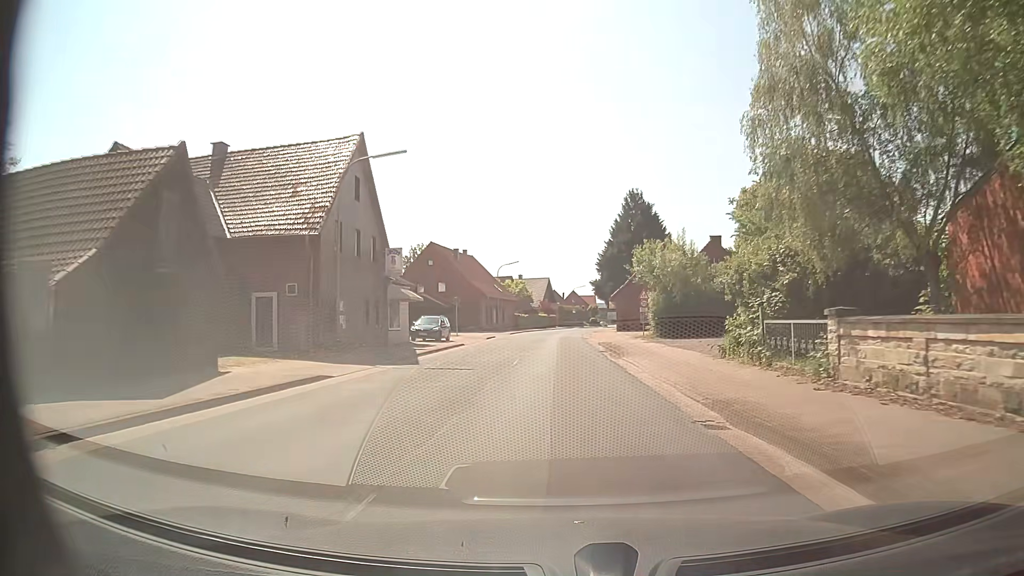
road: secondary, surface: asphalt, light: Day
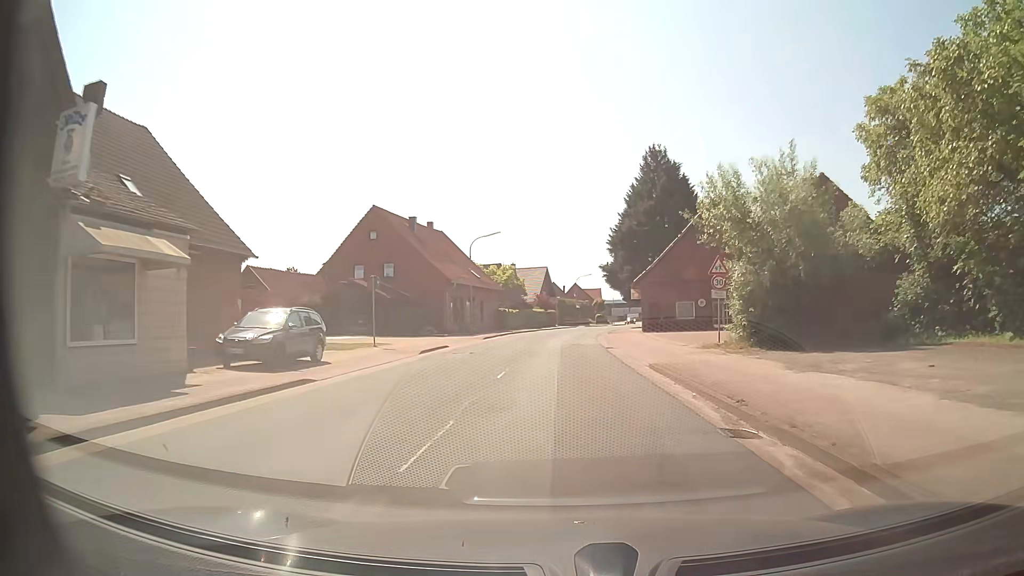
(+0.1, +23.5) m; 0°
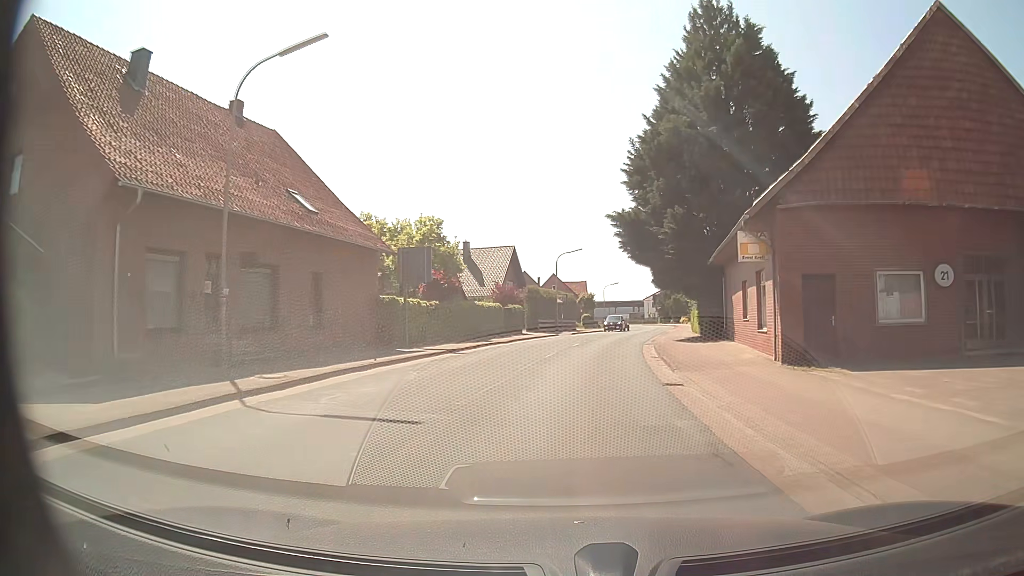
(+0.5, +37.4) m; +2°
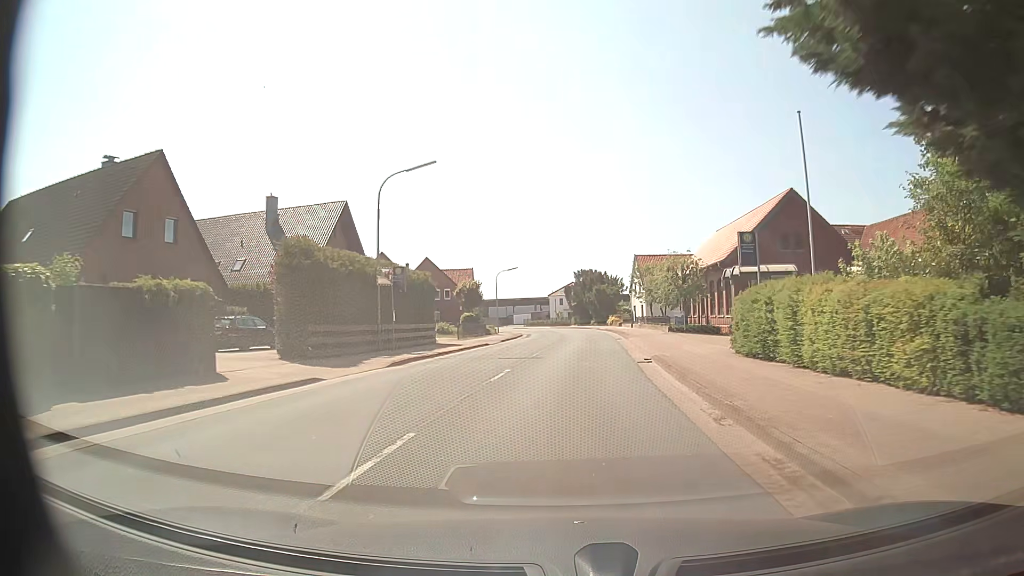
(+2.7, +35.4) m; +8°
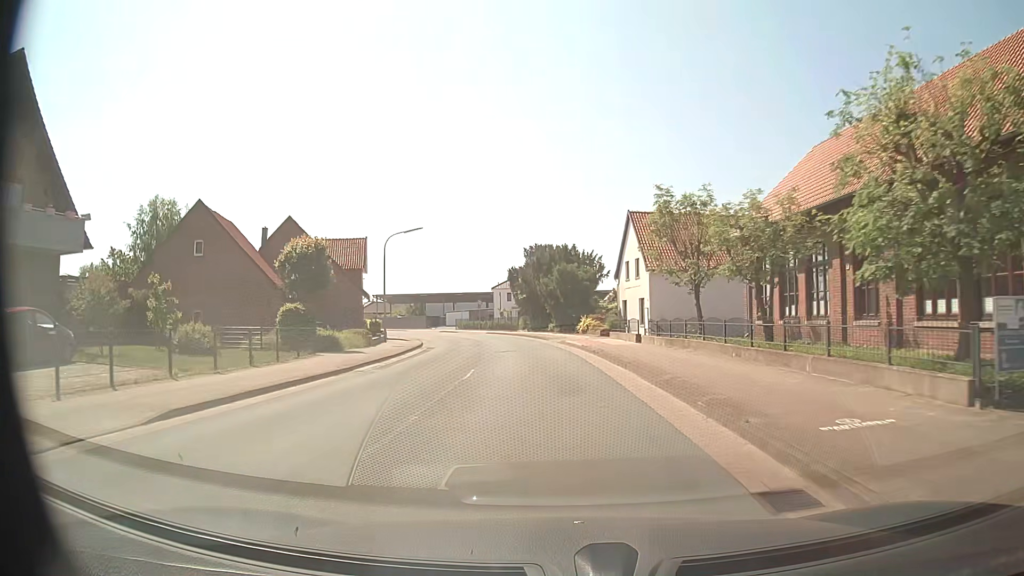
(+1.9, +34.3) m; +5°
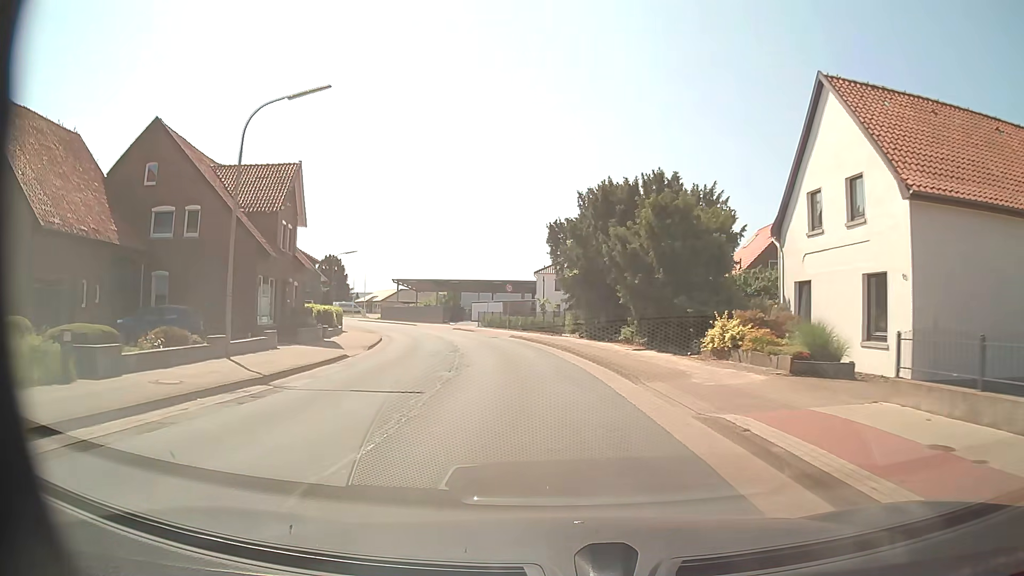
(-1.0, +27.4) m; -5°
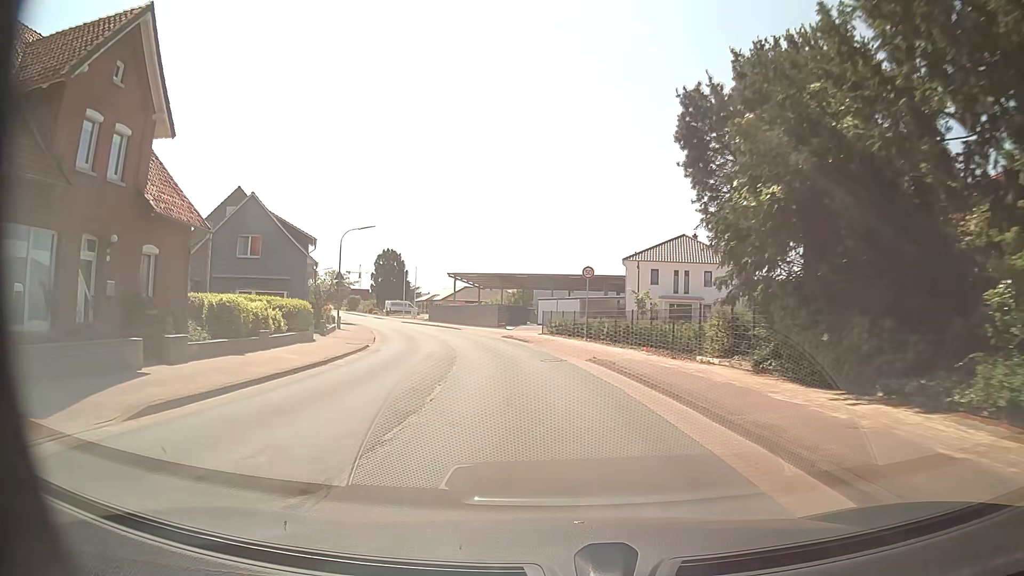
(-1.2, +20.4) m; -7°
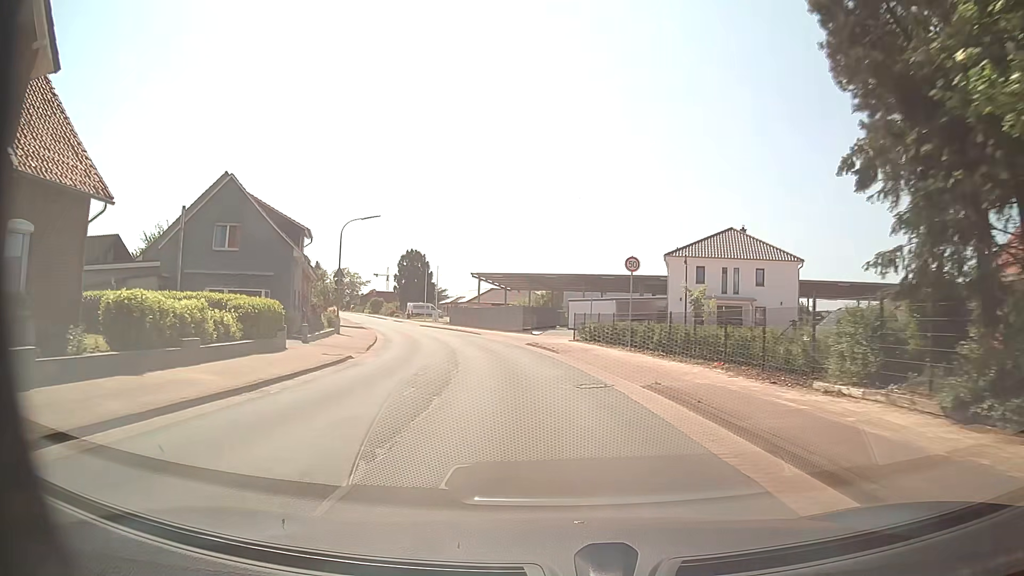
(-0.1, +6.8) m; -2°
(0, +10) (-1, +20) (-3, +30) (-5, +40) (-8, +49) (-11, +59) (-14, +68) (-17, +78) (-21, +87) (-25, +96) m
